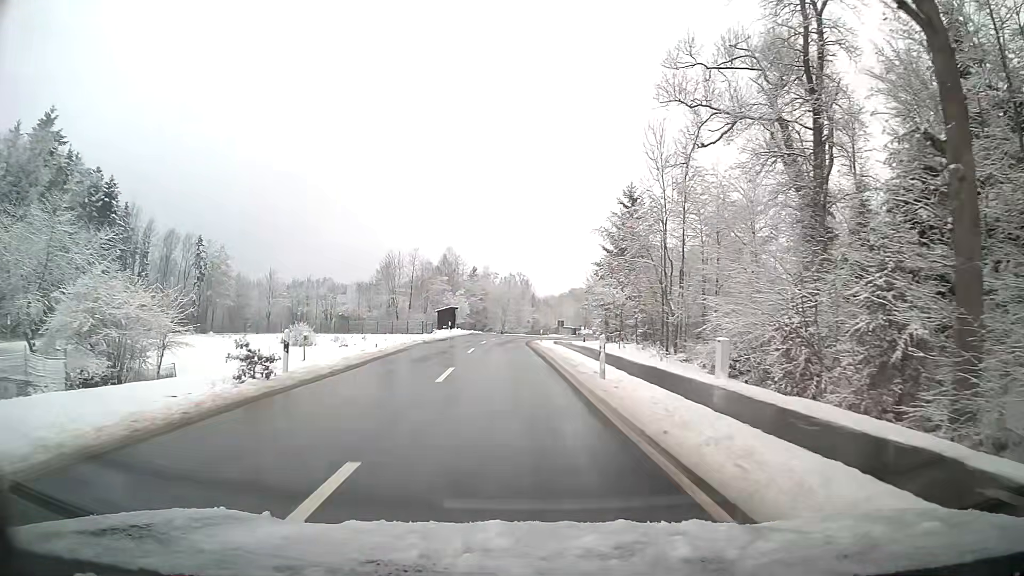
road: tertiary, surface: asphalt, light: Day
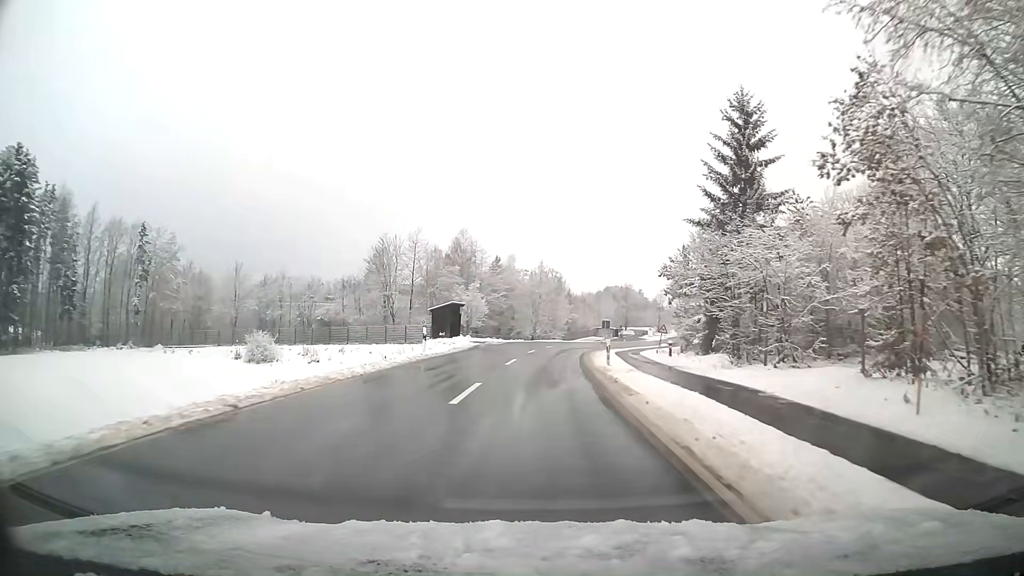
(-0.8, +27.1) m; -2°
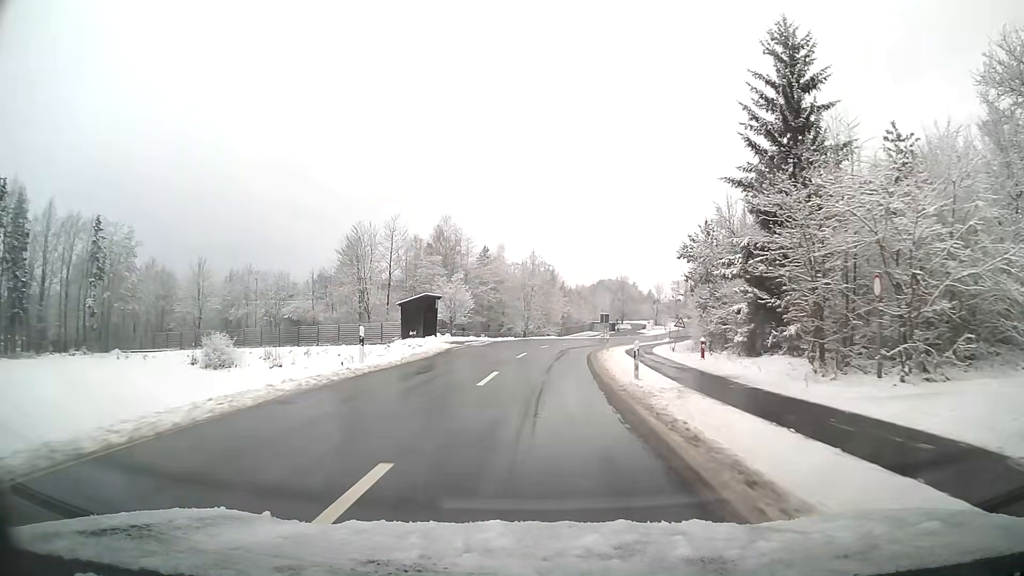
(0.0, +9.1) m; +1°
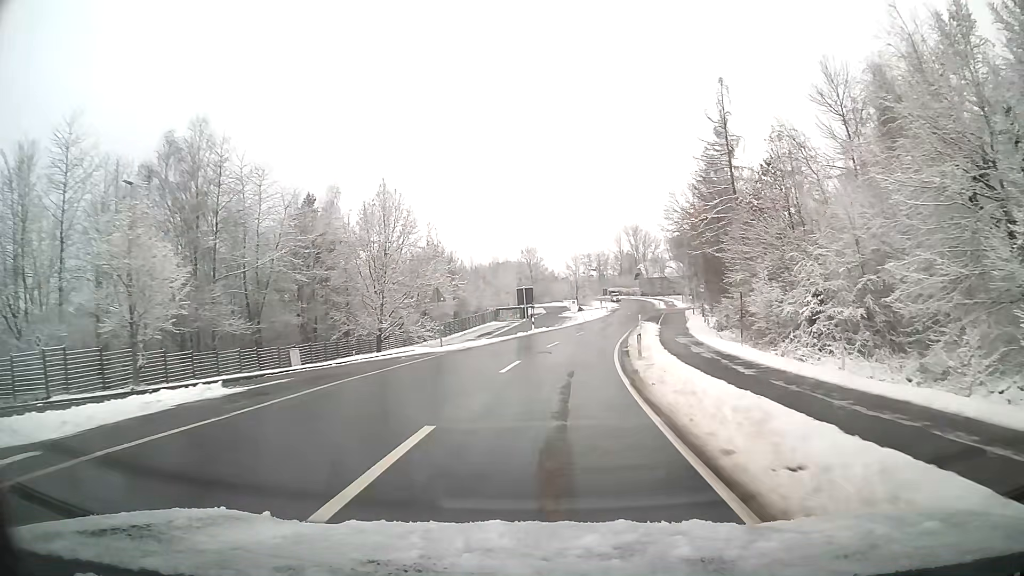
(+3.2, +45.6) m; +9°
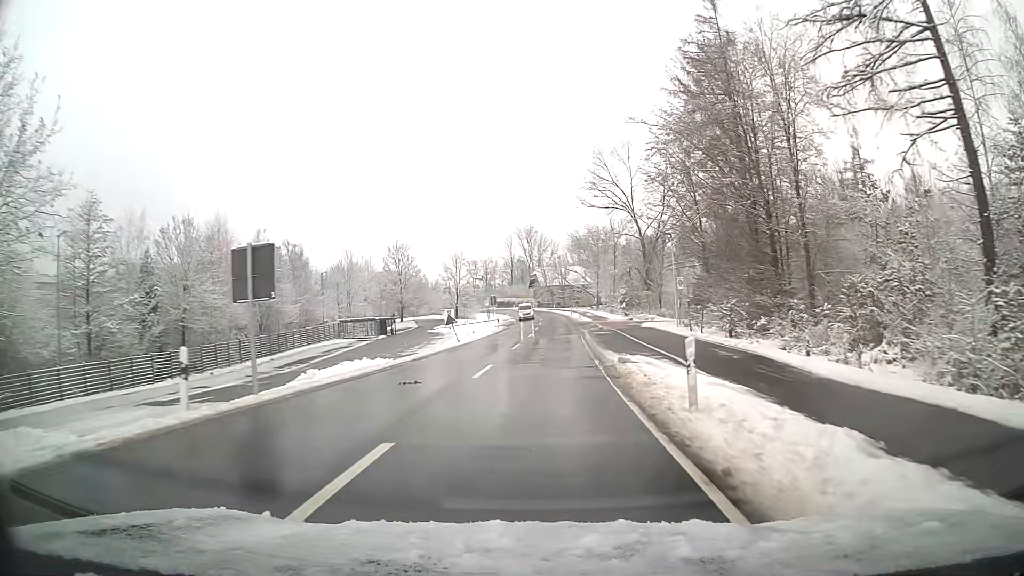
(+3.1, +37.0) m; +9°
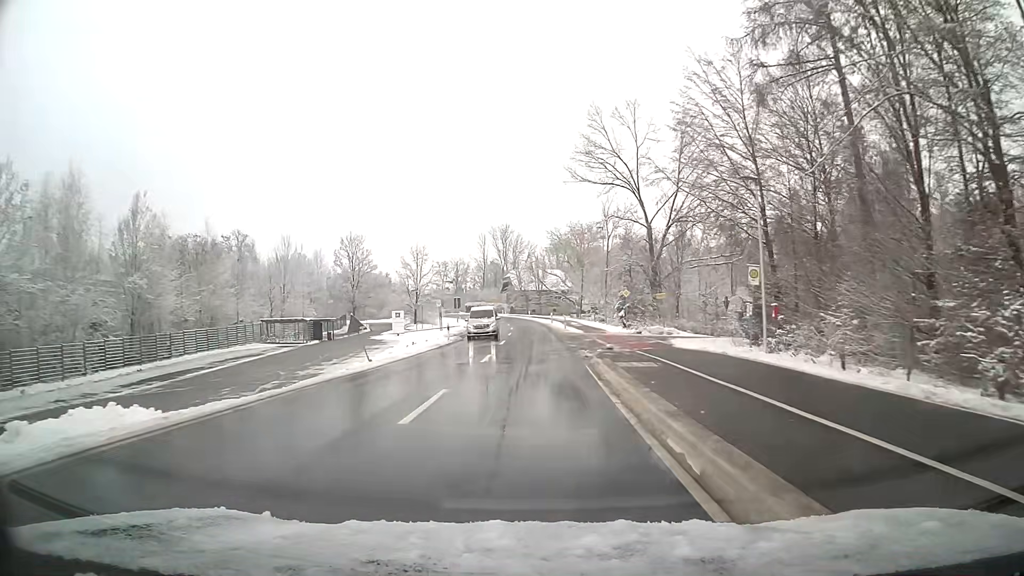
(+0.3, +18.5) m; +2°
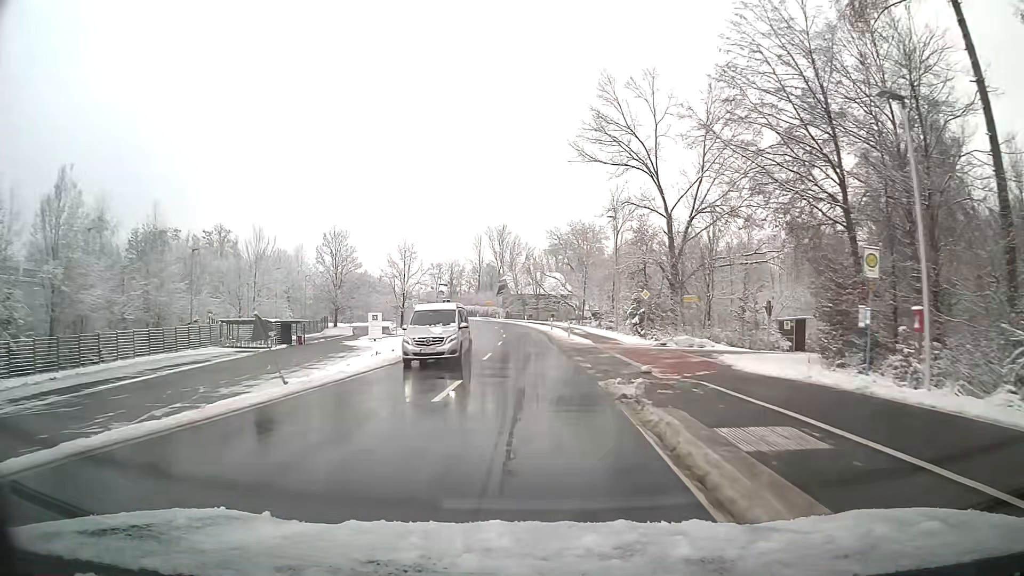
(0.0, +9.2) m; 0°
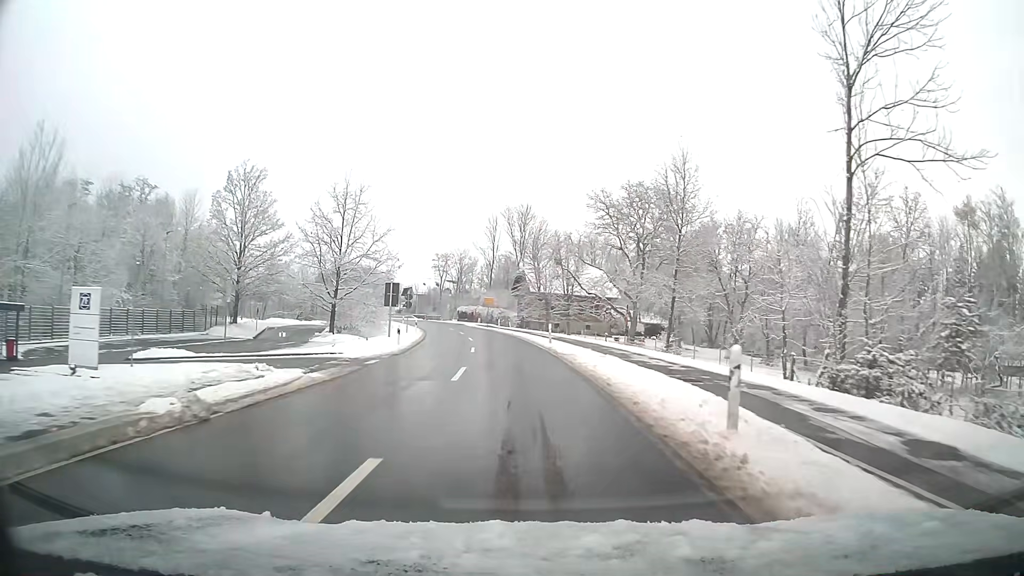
(-0.6, +45.3) m; -2°
(0, +10) (-1, +20) (-1, +30) (-2, +40) (-3, +50) (-5, +60) (-7, +69) (-9, +79) (-12, +89) (-15, +98) m
